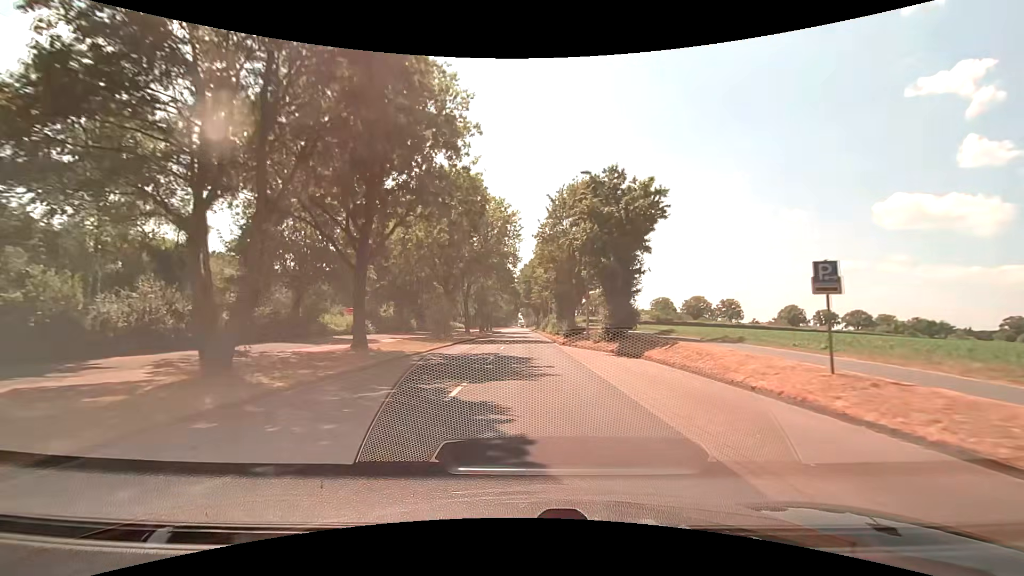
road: unclassified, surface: asphalt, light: Day
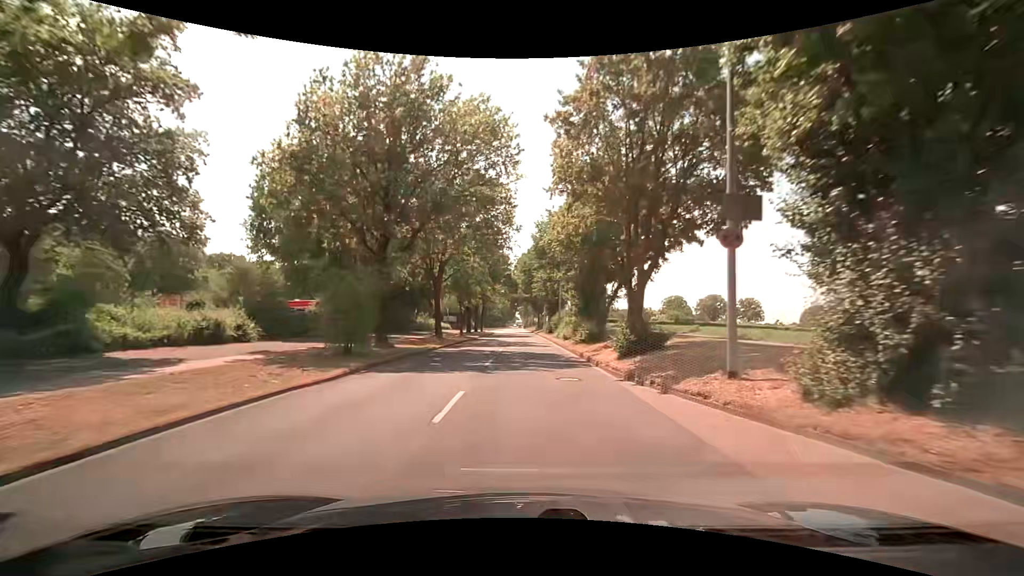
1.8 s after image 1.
(0.0, +20.3) m; +1°
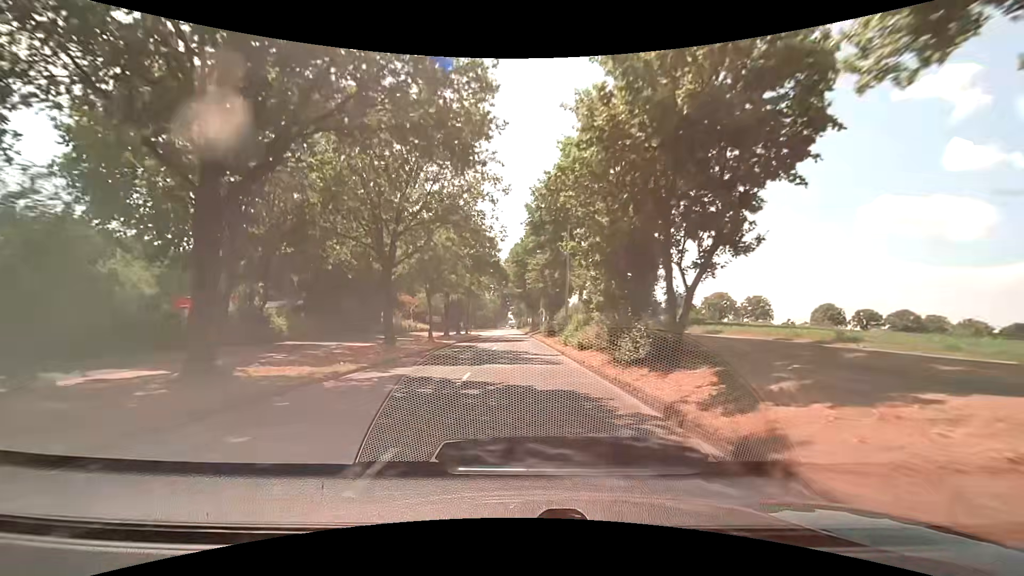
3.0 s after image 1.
(+0.1, +13.4) m; +1°
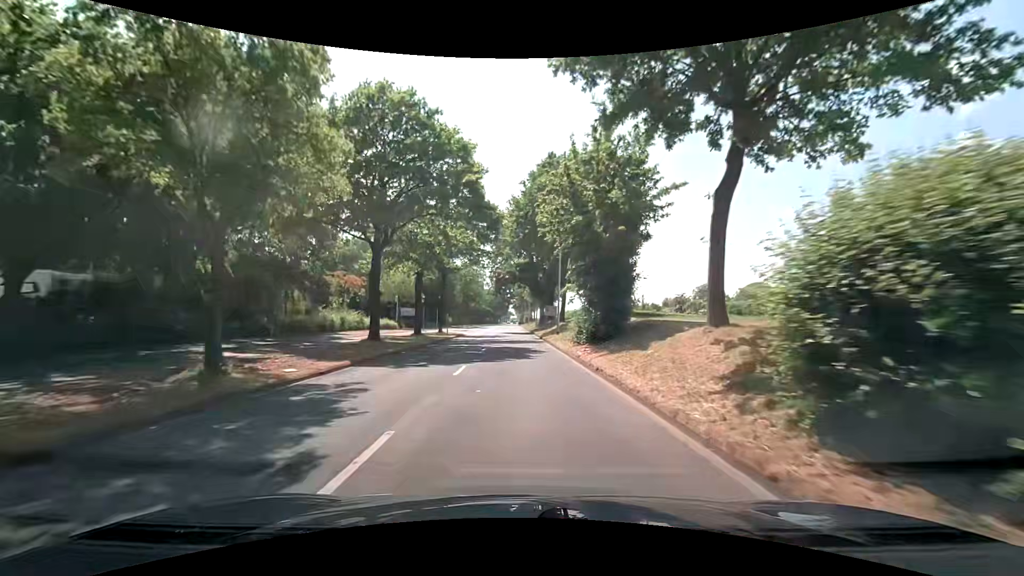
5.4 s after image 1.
(-0.3, +26.7) m; 0°
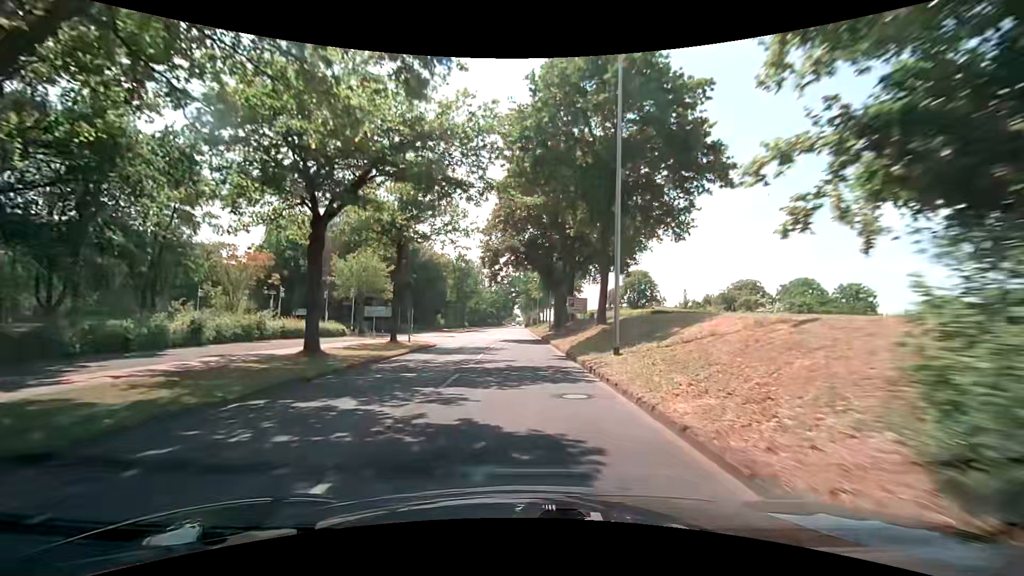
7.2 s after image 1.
(-0.2, +20.0) m; -1°
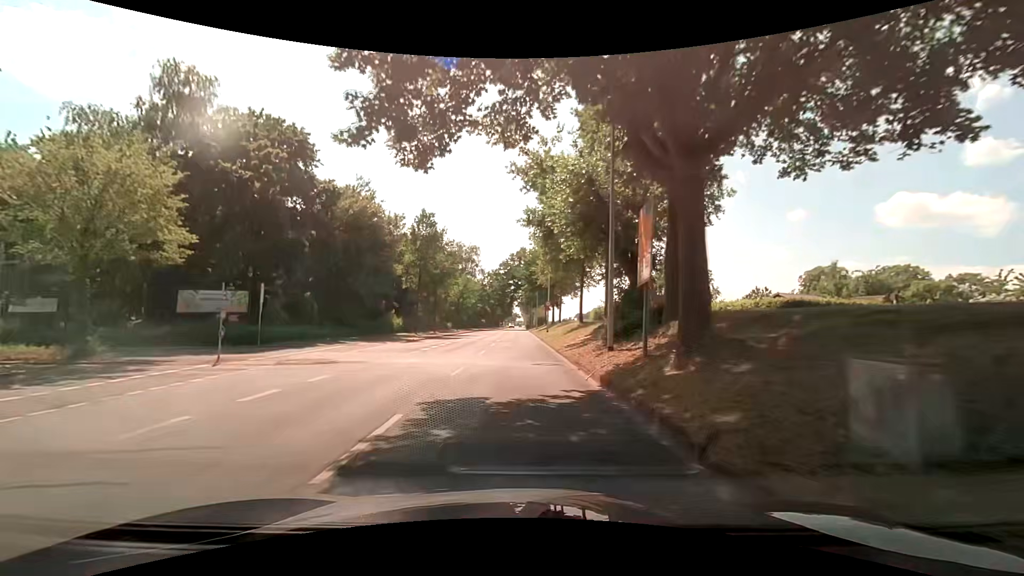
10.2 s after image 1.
(+0.2, +33.3) m; +1°
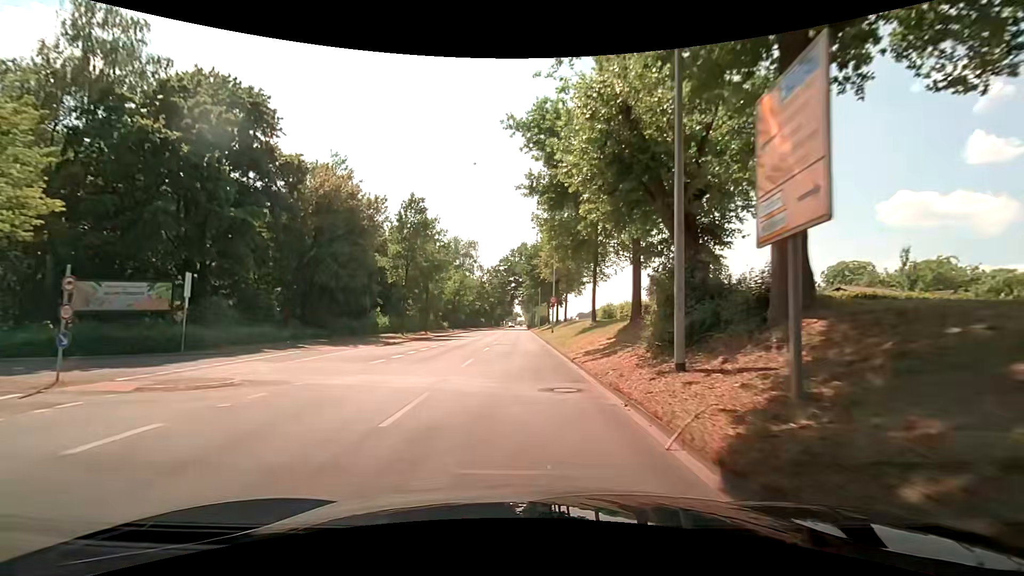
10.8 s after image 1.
(-0.1, +6.6) m; -1°
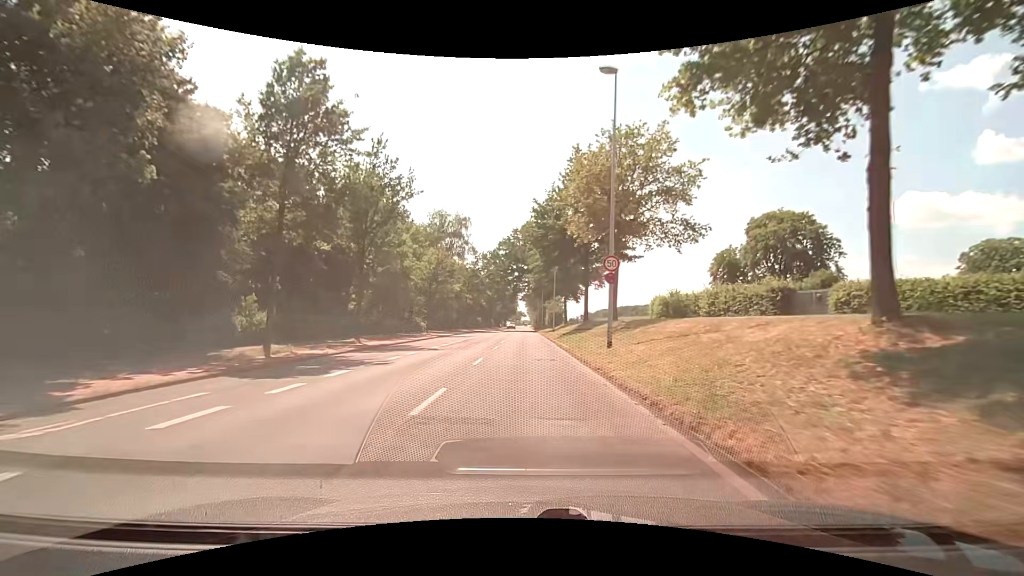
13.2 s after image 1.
(-0.2, +26.6) m; -1°
(0, +10) (0, +20) (0, +30) (0, +40) (0, +50) (+1, +60) (+1, +70) (+1, +80) (+1, +90) (+1, +100) m
